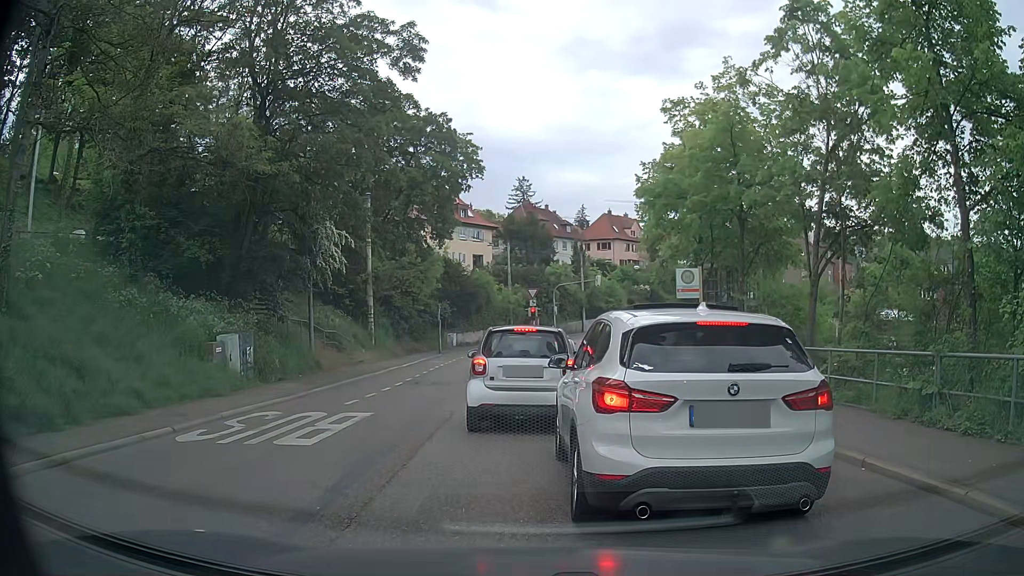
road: secondary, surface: asphalt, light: Day
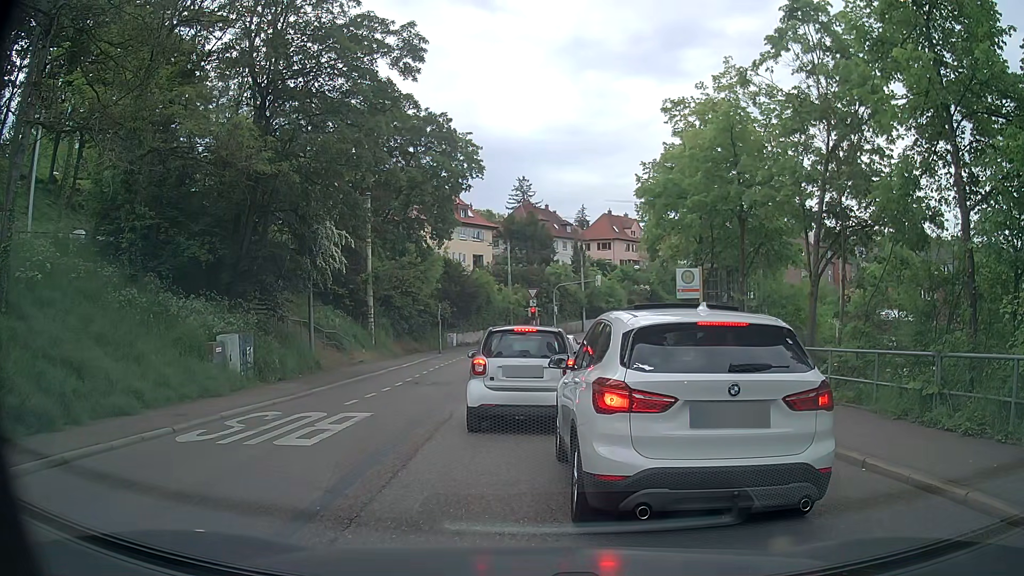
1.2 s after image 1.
(0.0, +0.1) m; 0°
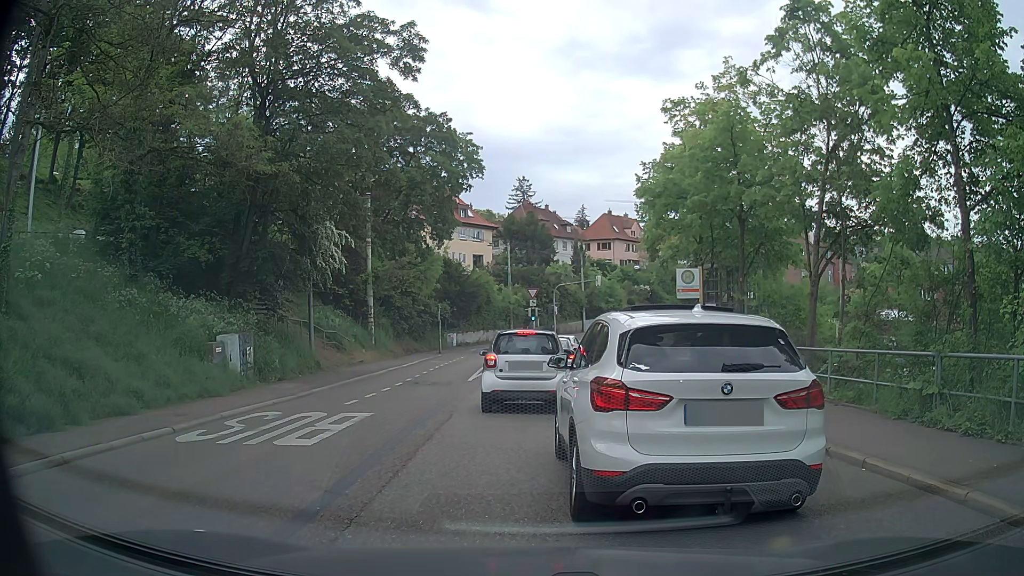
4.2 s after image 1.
(0.0, 0.0) m; 0°
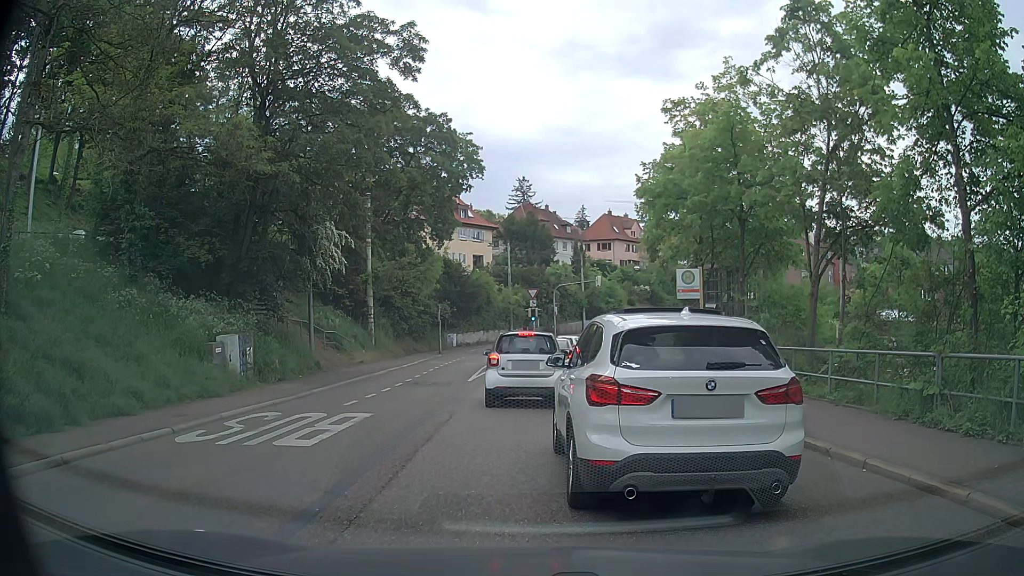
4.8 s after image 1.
(0.0, 0.0) m; 0°
